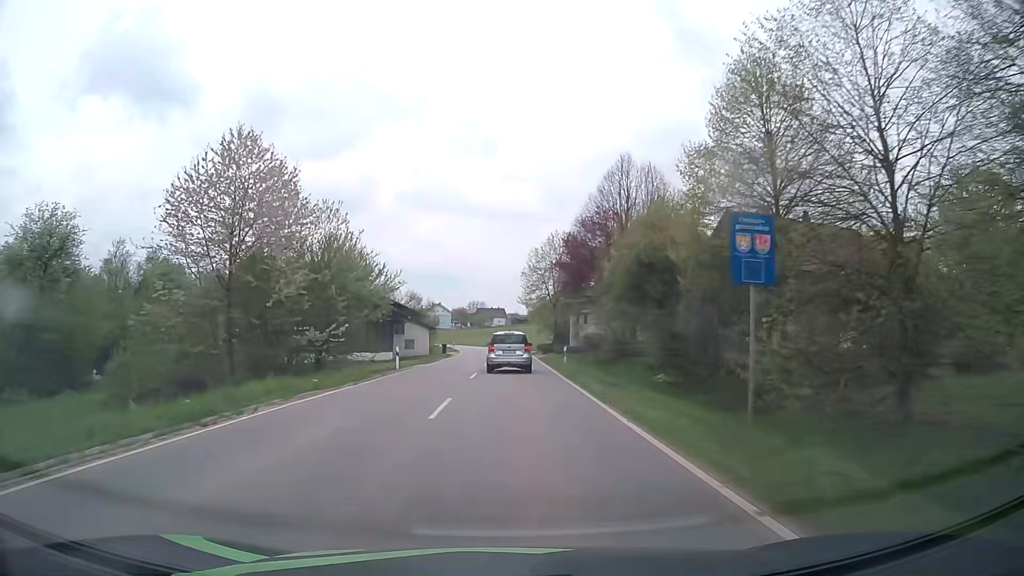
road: tertiary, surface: asphalt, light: Day
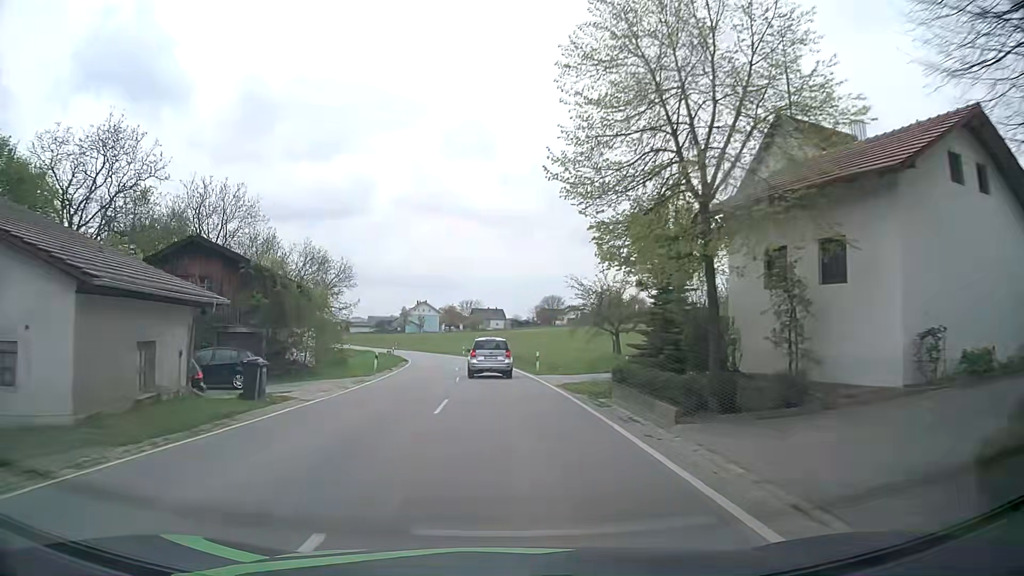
(+0.2, +46.7) m; 0°
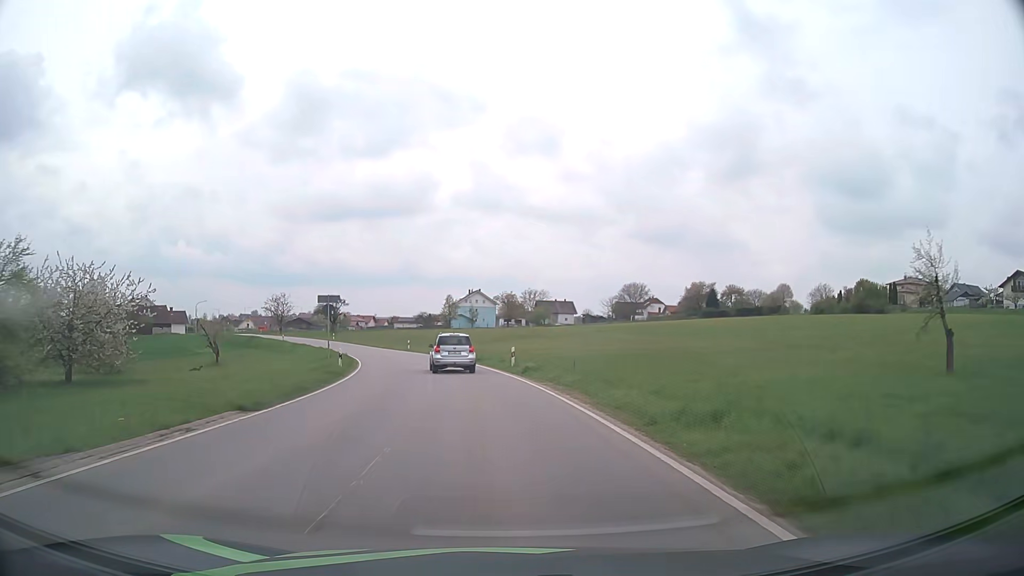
(-1.9, +44.4) m; -6°
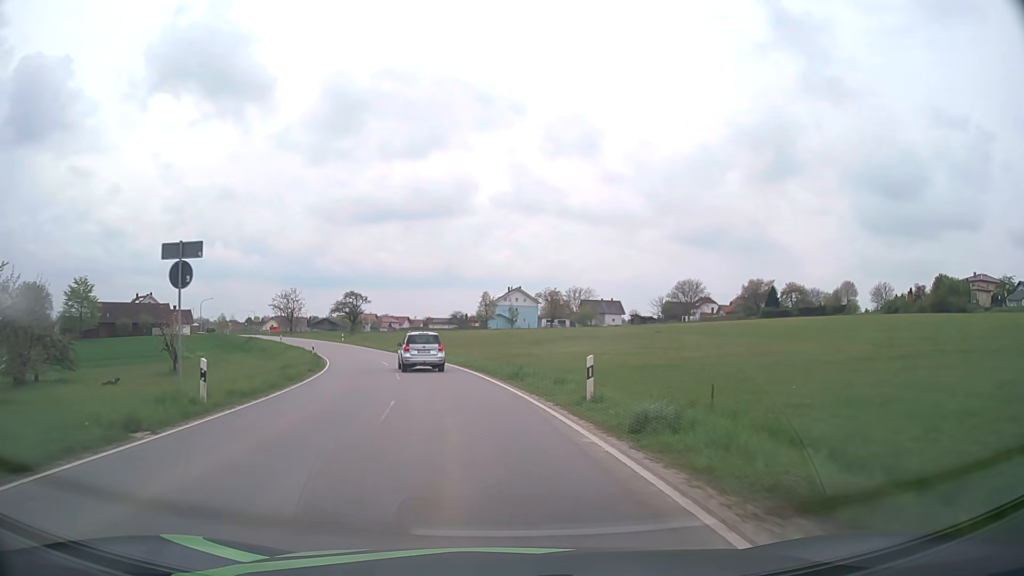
(-0.4, +17.5) m; -3°
(0, +10) (-1, +20) (-3, +30) (-6, +39) (-9, +49) (-12, +58) (-16, +68) (-20, +77) (-25, +85) (-31, +94) m
